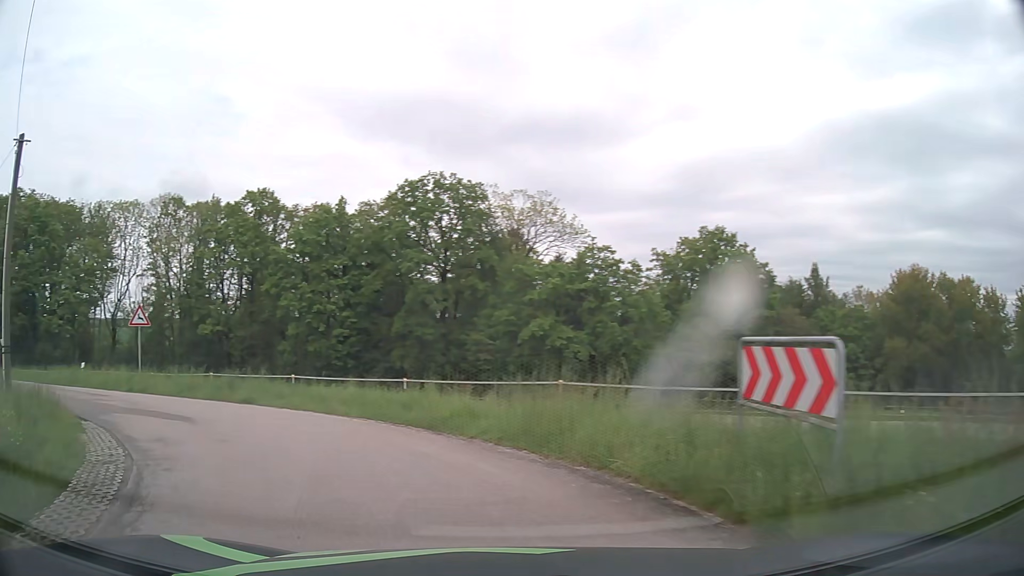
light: Day
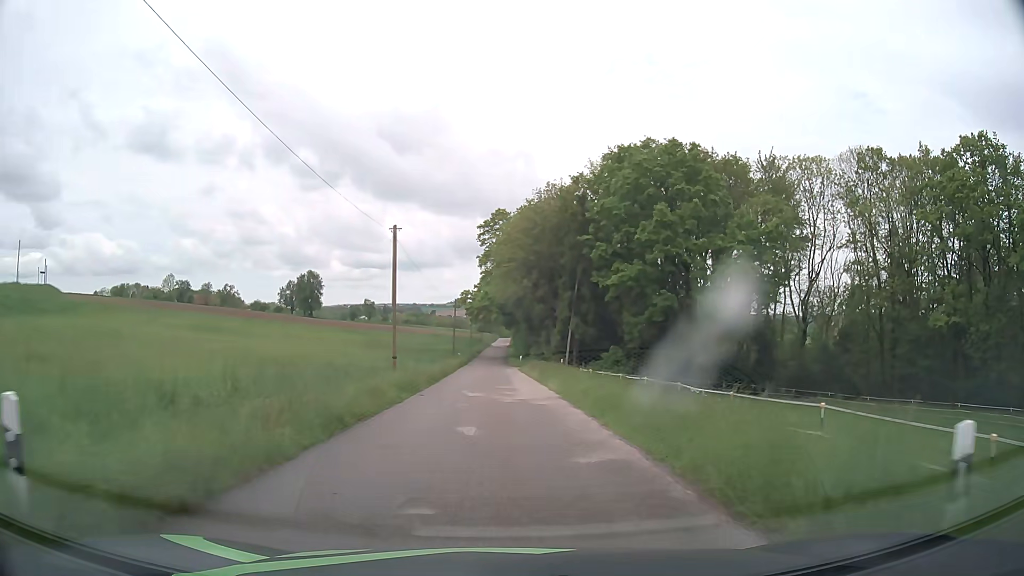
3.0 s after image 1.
(-14.8, +20.1) m; -59°
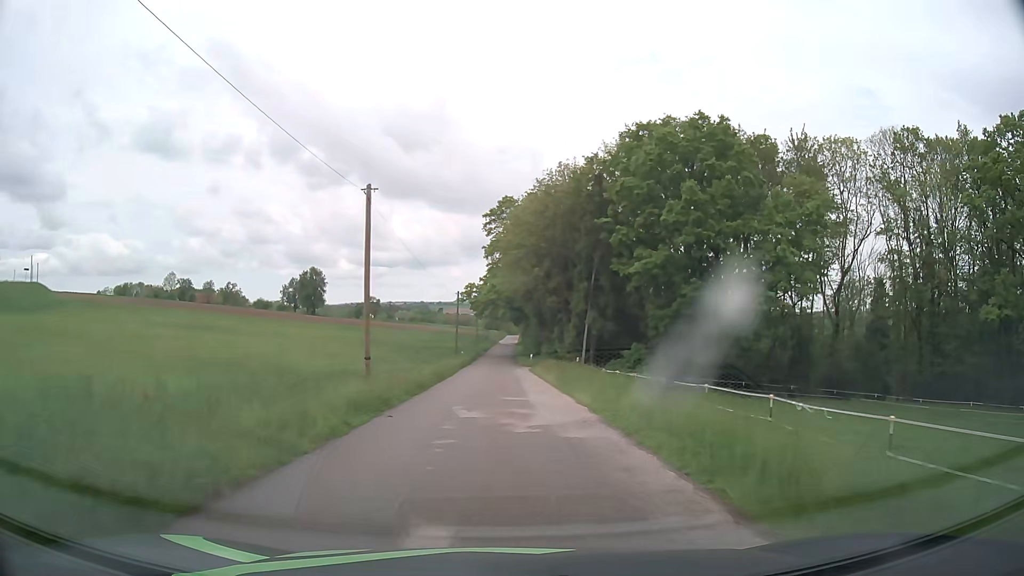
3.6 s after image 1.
(0.0, +6.9) m; -1°
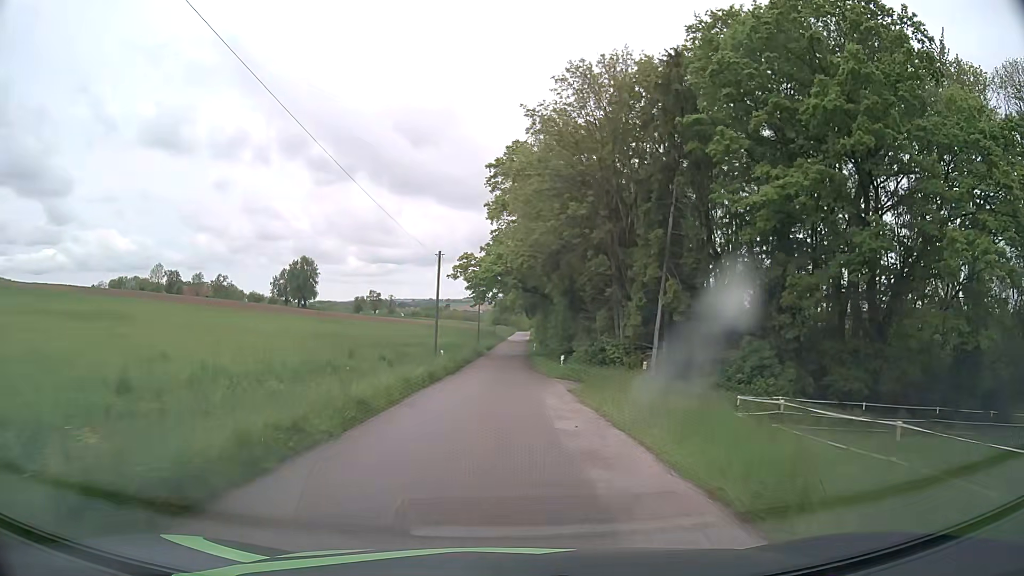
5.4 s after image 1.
(-0.1, +24.4) m; -1°
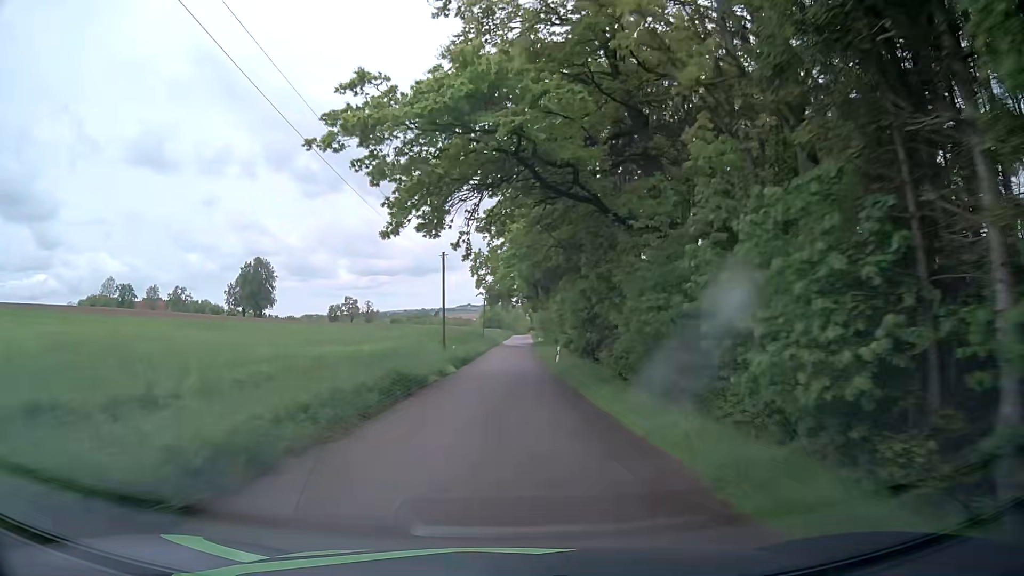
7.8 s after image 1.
(-0.1, +39.8) m; 0°
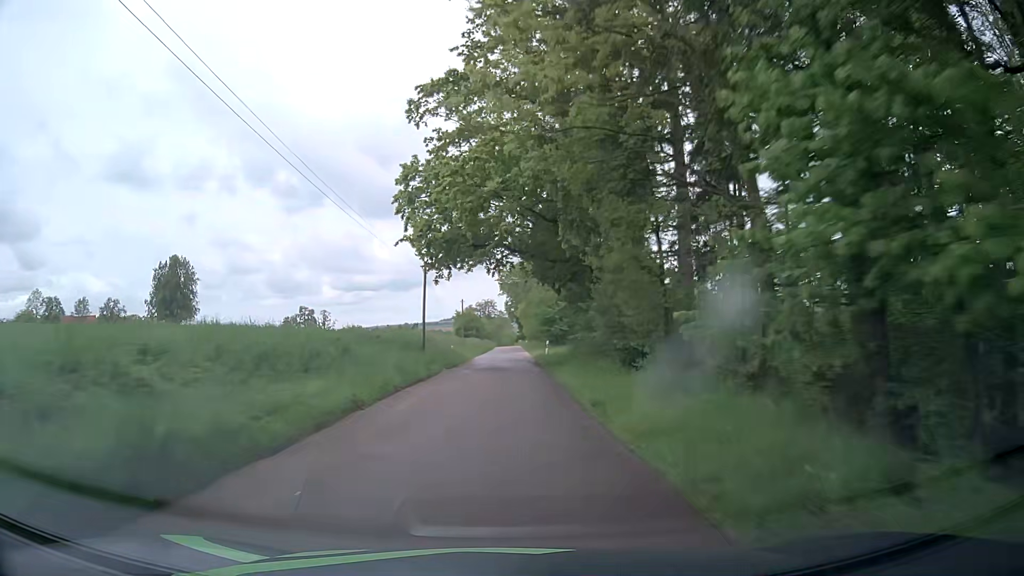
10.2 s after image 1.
(+0.6, +45.4) m; +2°
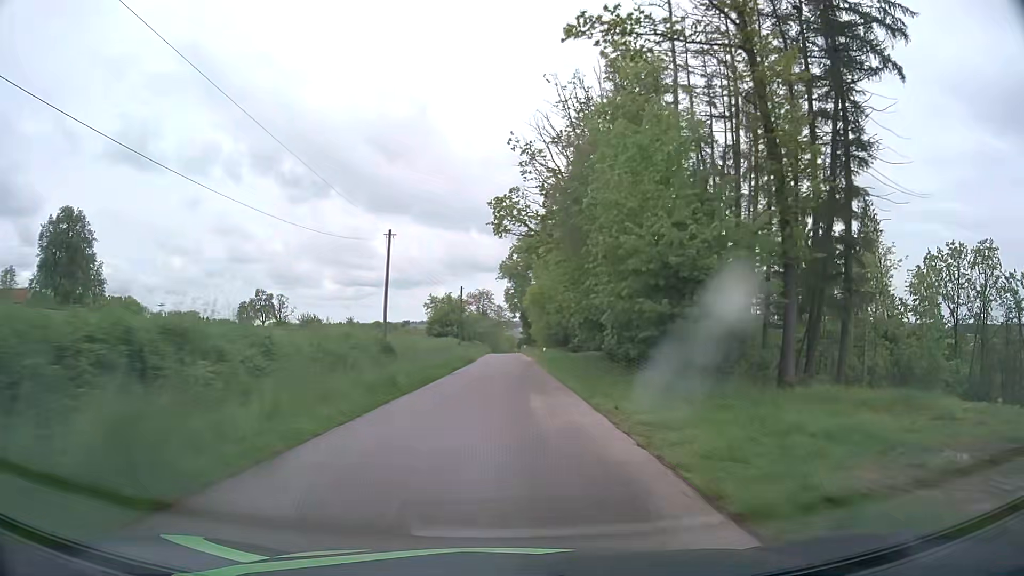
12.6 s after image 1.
(-0.2, +47.6) m; 0°
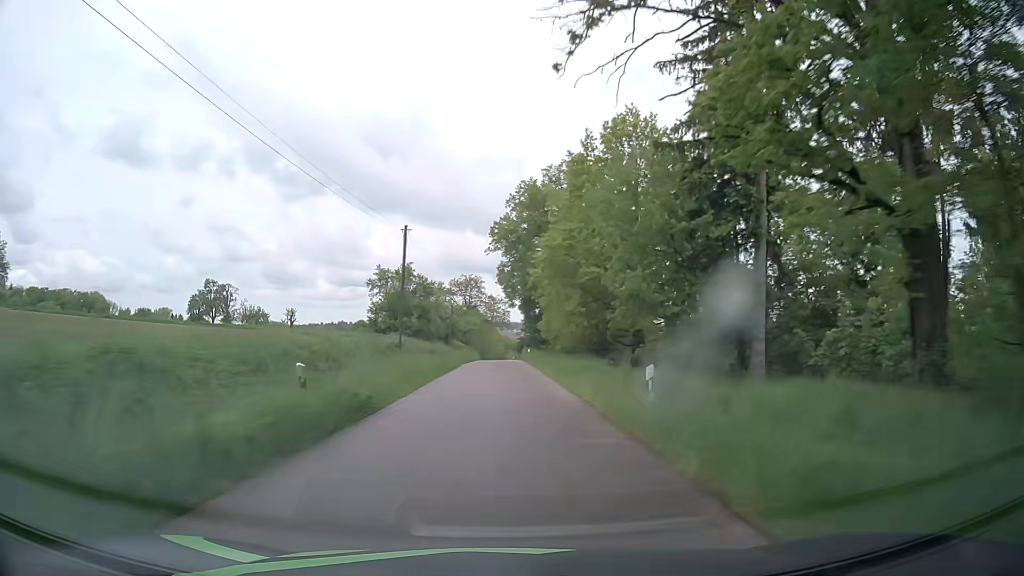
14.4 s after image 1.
(-0.3, +34.8) m; -1°
(0, +10) (0, +20) (0, +30) (0, +40) (0, +50) (0, +60) (0, +70) (0, +80) (0, +90) (0, +100) m
